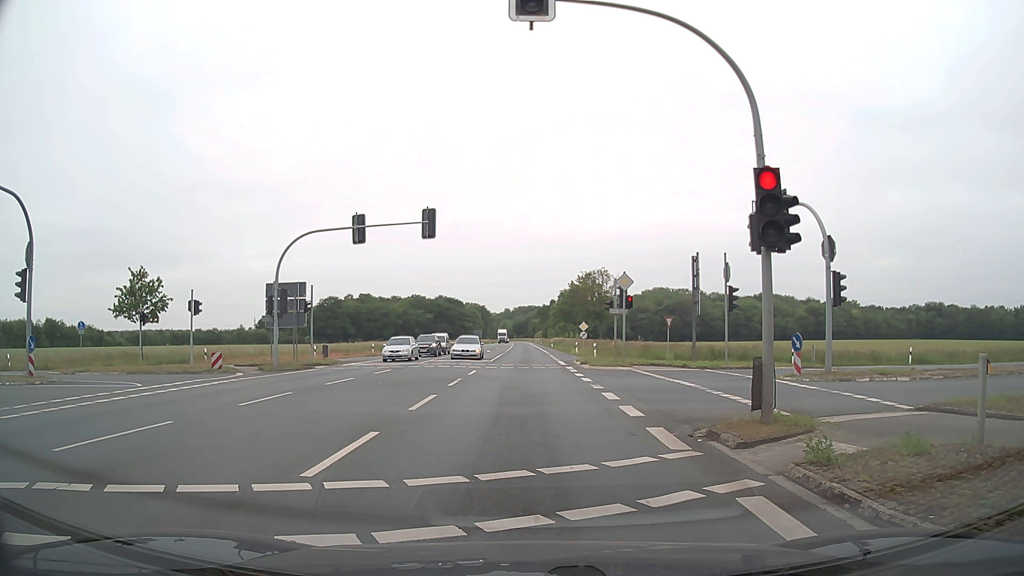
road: primary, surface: asphalt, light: Day
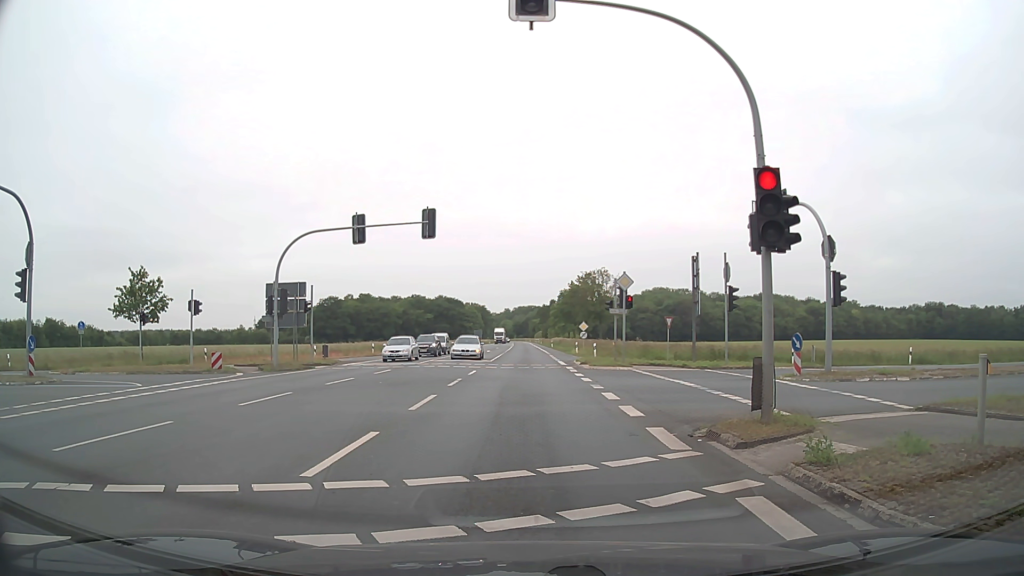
(0.0, 0.0) m; 0°
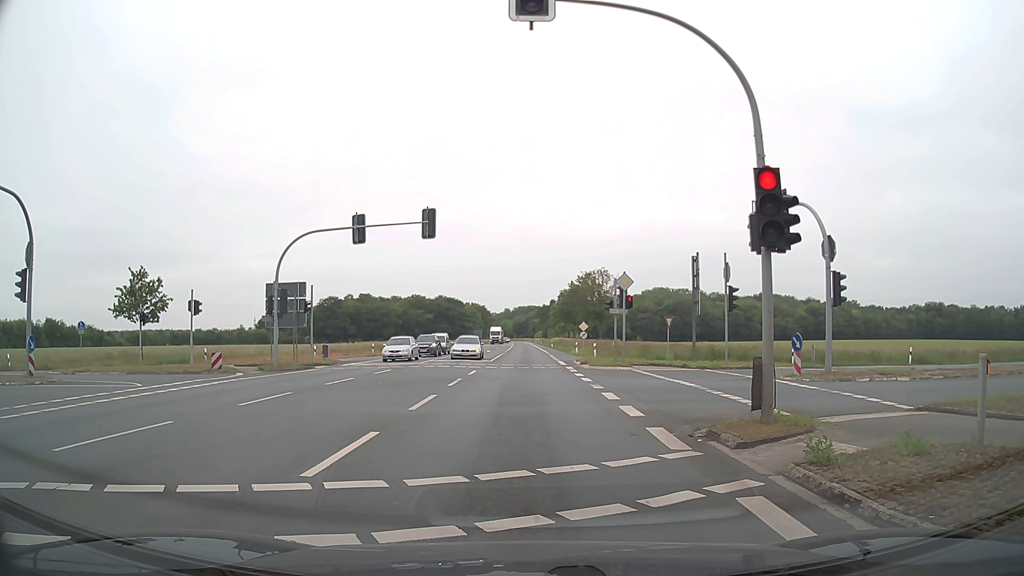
(0.0, 0.0) m; 0°
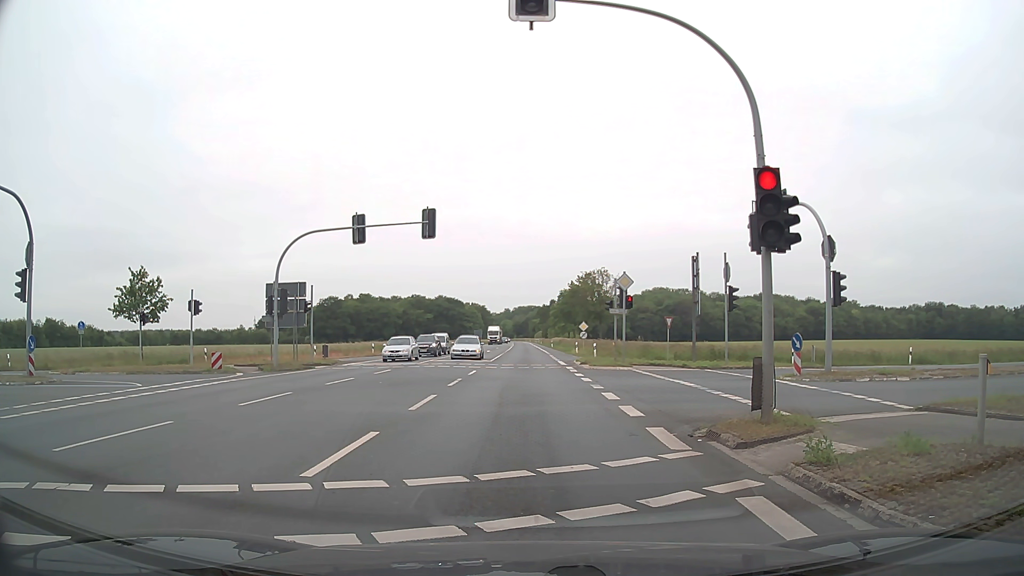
(0.0, 0.0) m; 0°
